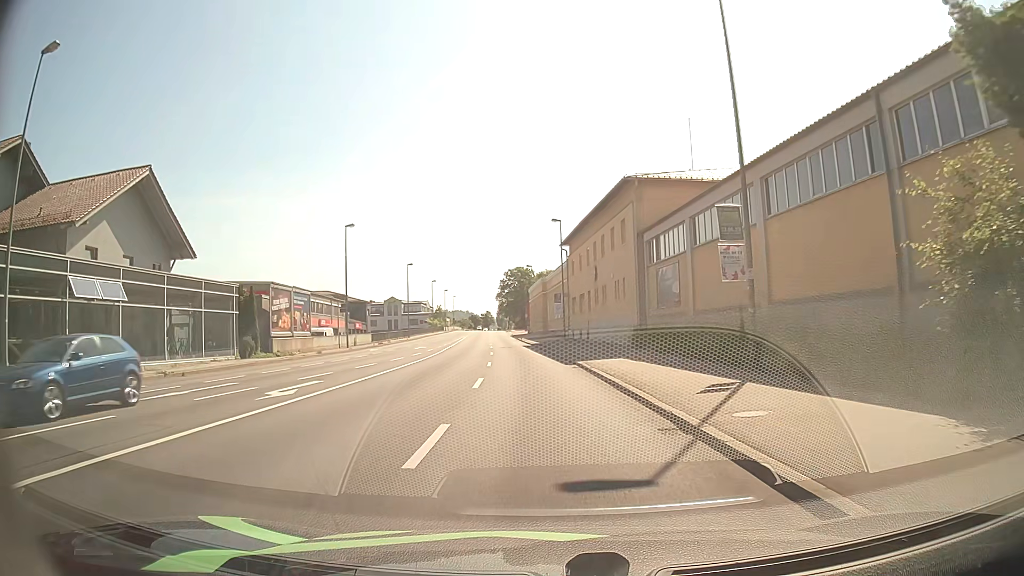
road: primary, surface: asphalt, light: Day
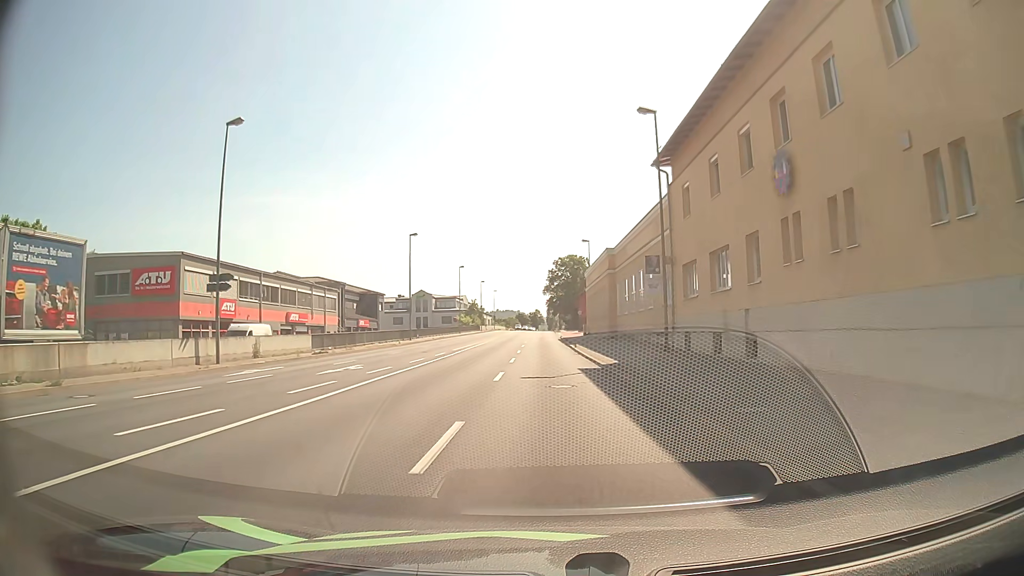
(-1.5, +29.8) m; -5°
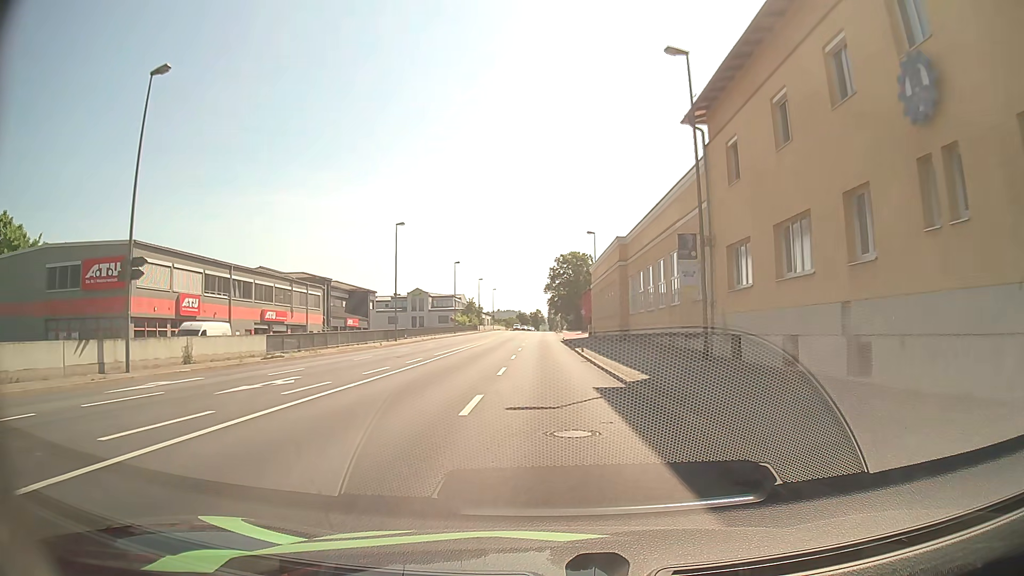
(0.0, +6.7) m; 0°
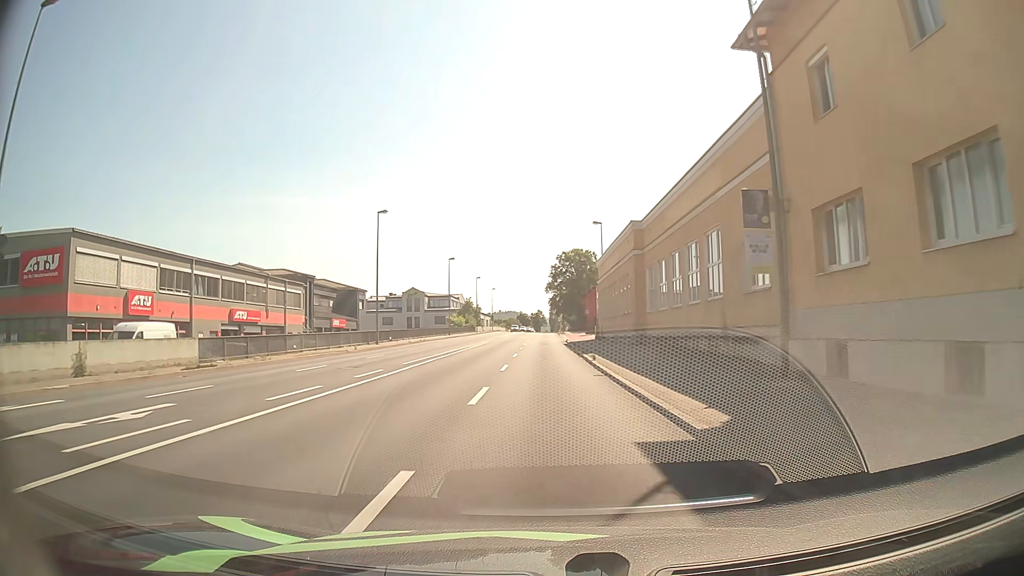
(0.0, +7.0) m; +1°
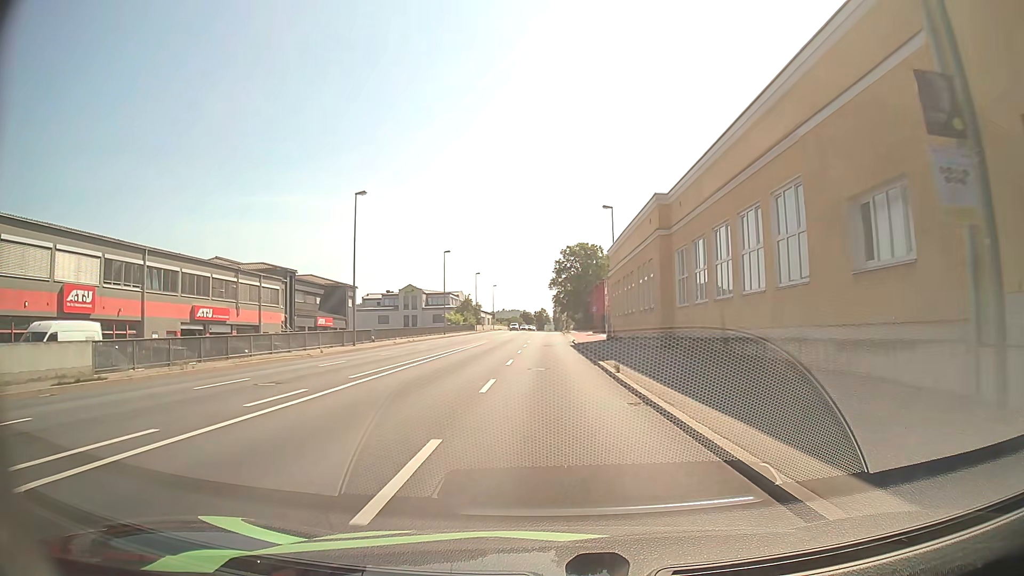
(-0.1, +7.3) m; -1°
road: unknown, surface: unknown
